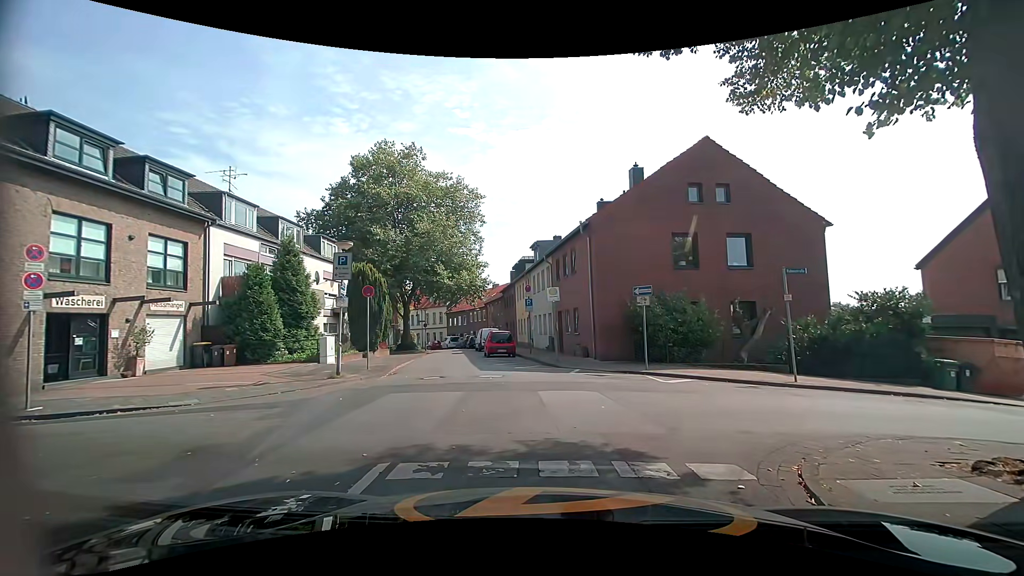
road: residential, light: Day
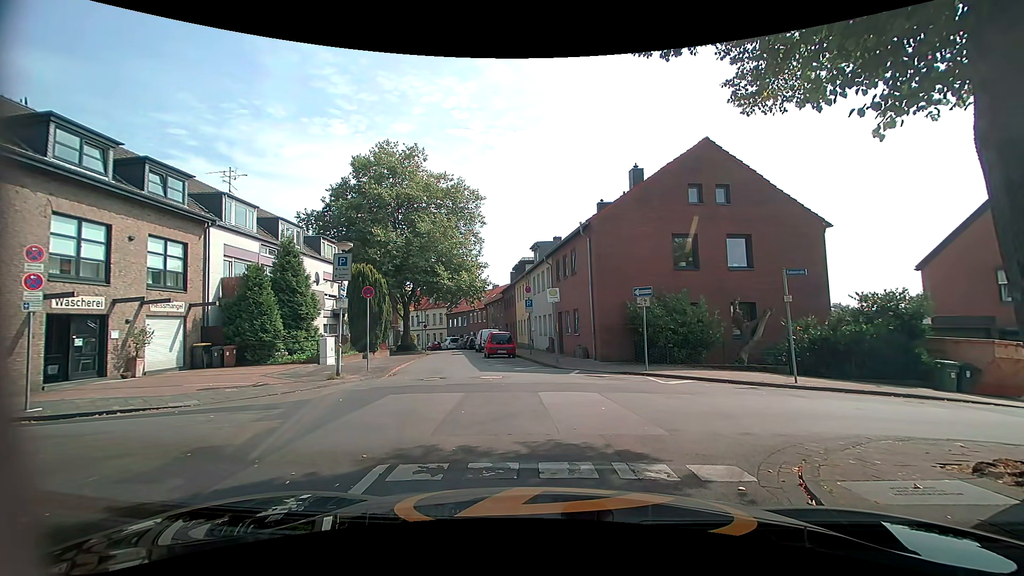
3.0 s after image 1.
(0.0, +0.1) m; 0°
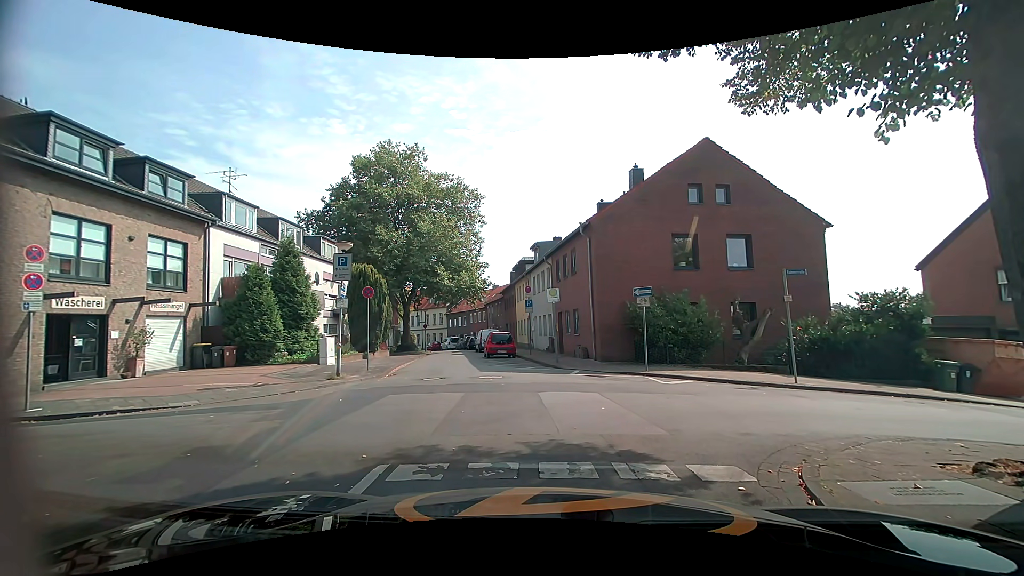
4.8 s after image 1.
(0.0, 0.0) m; 0°
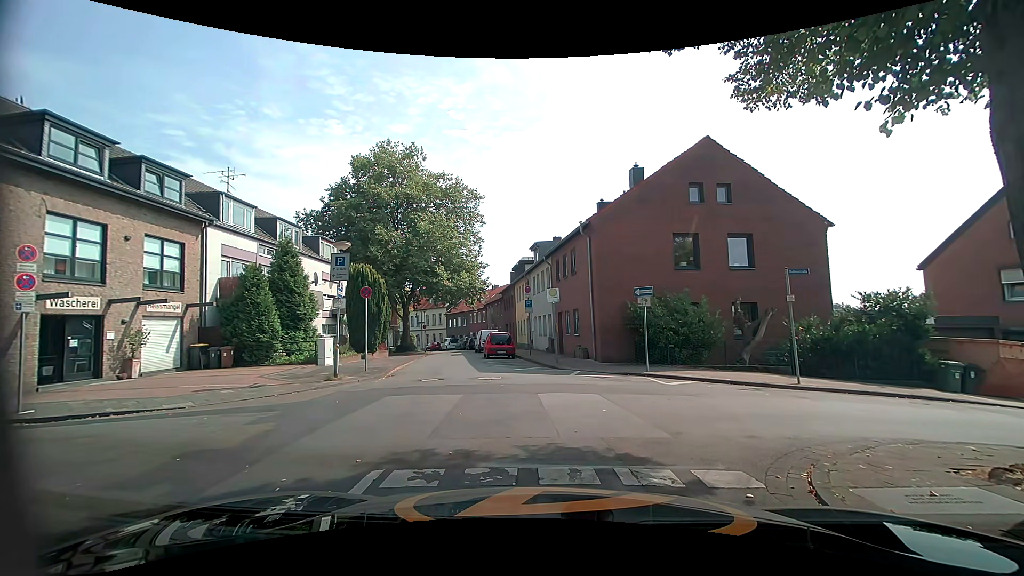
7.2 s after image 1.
(0.0, +0.2) m; 0°
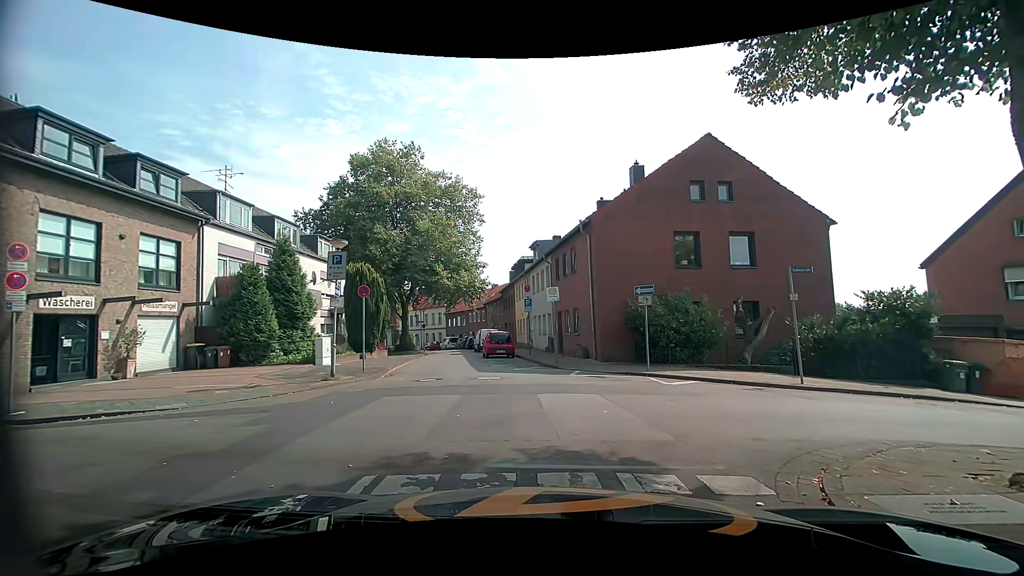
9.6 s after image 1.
(0.0, +0.2) m; 0°
